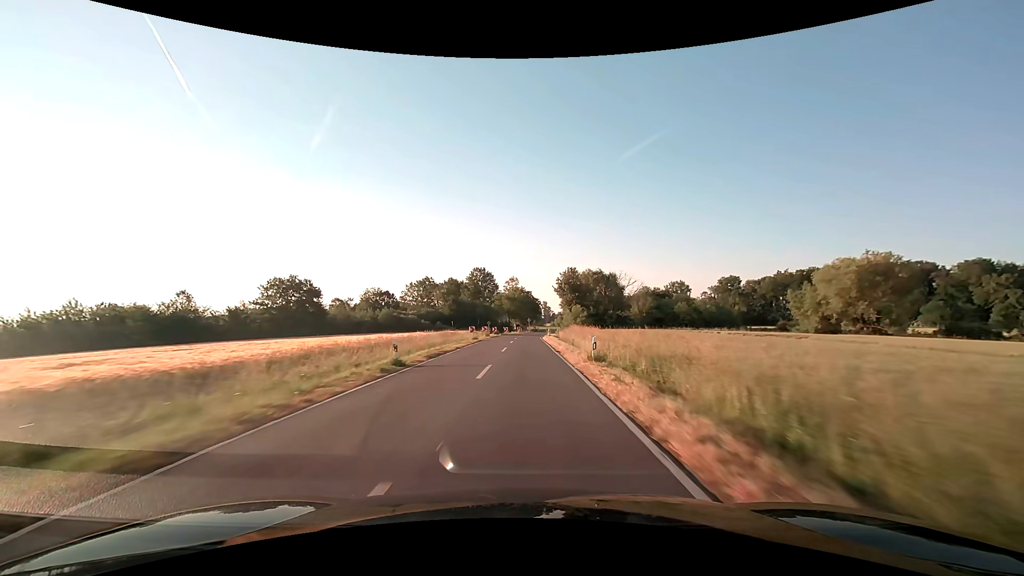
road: secondary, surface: asphalt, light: Day
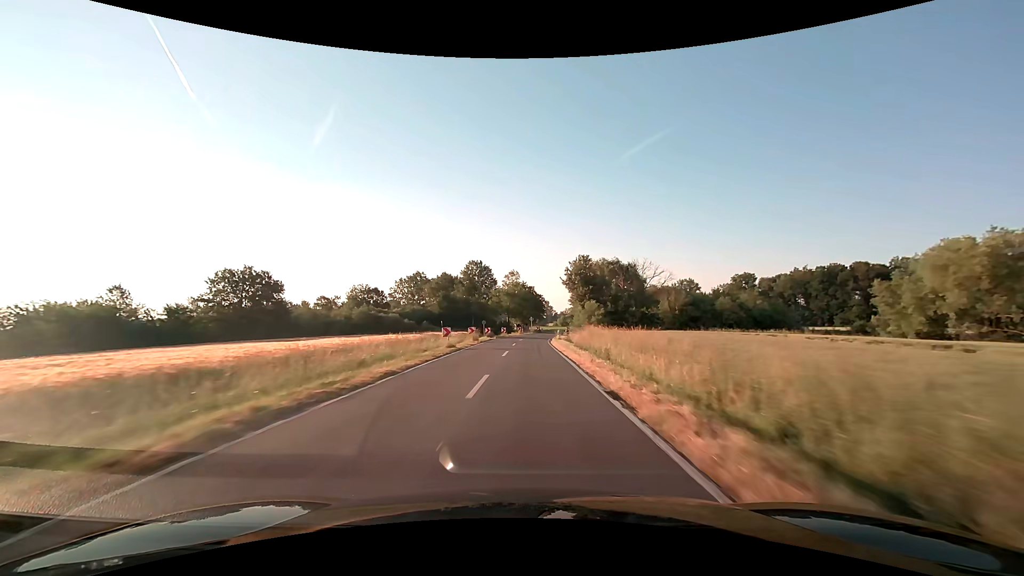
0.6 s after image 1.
(0.0, +15.3) m; 0°
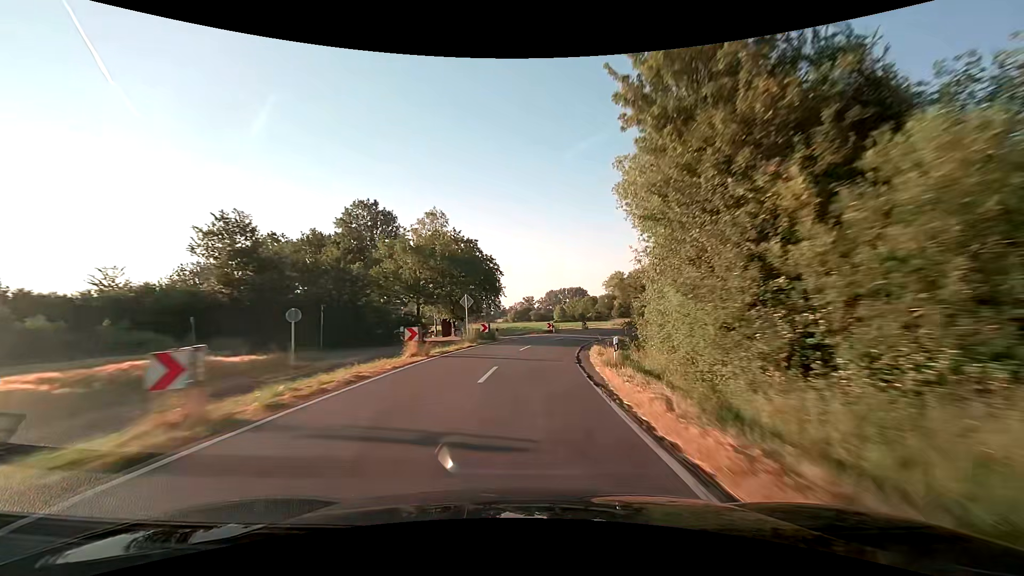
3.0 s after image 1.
(+1.5, +58.2) m; +6°
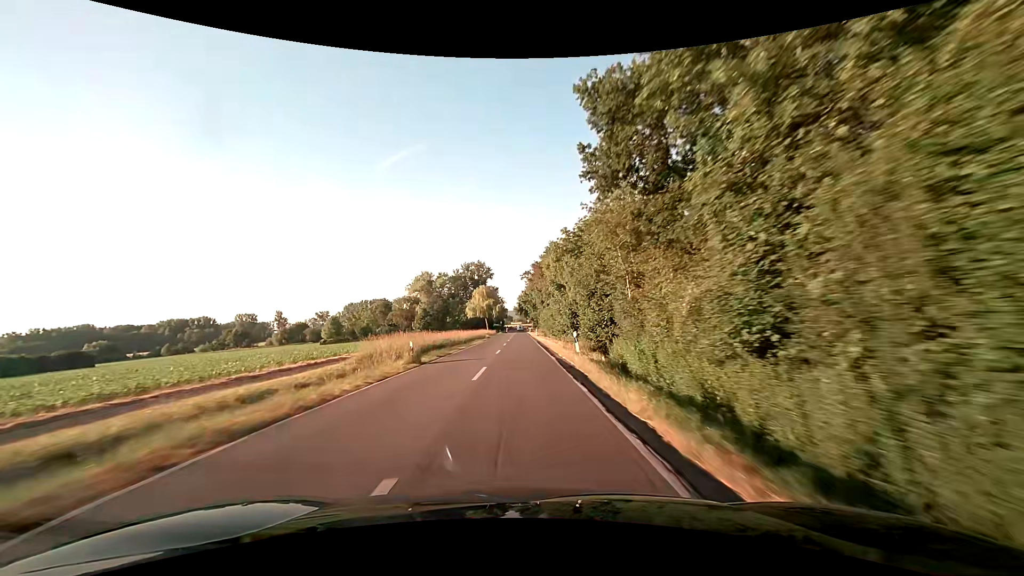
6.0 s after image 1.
(+14.7, +68.7) m; +22°
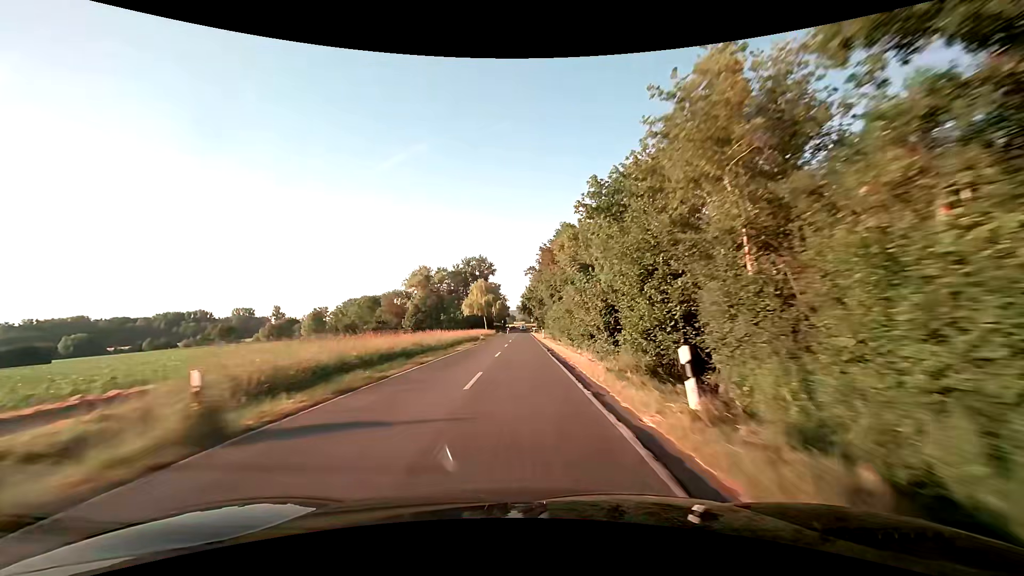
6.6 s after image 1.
(-0.2, +14.2) m; -1°
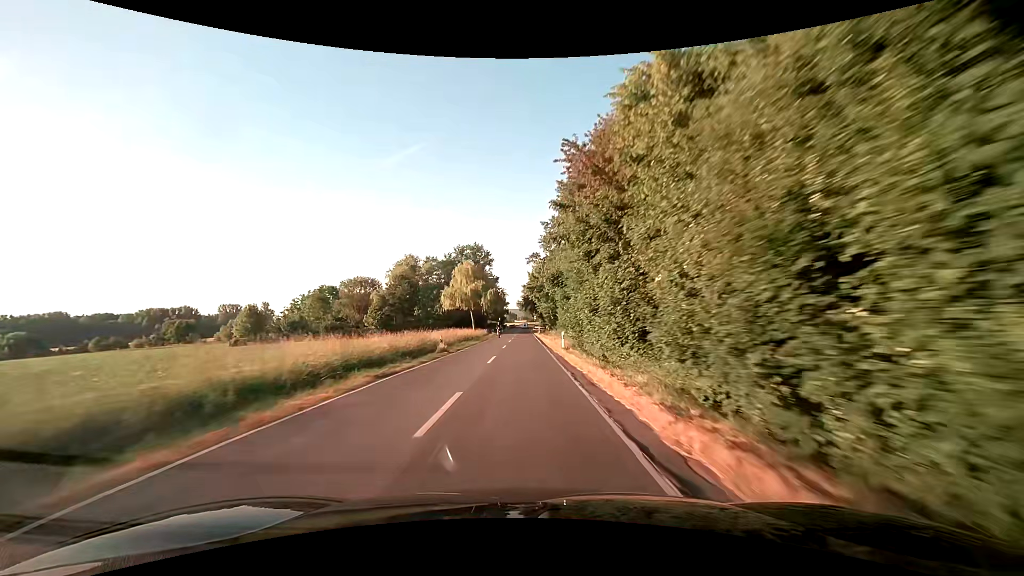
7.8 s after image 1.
(+0.1, +28.6) m; 0°
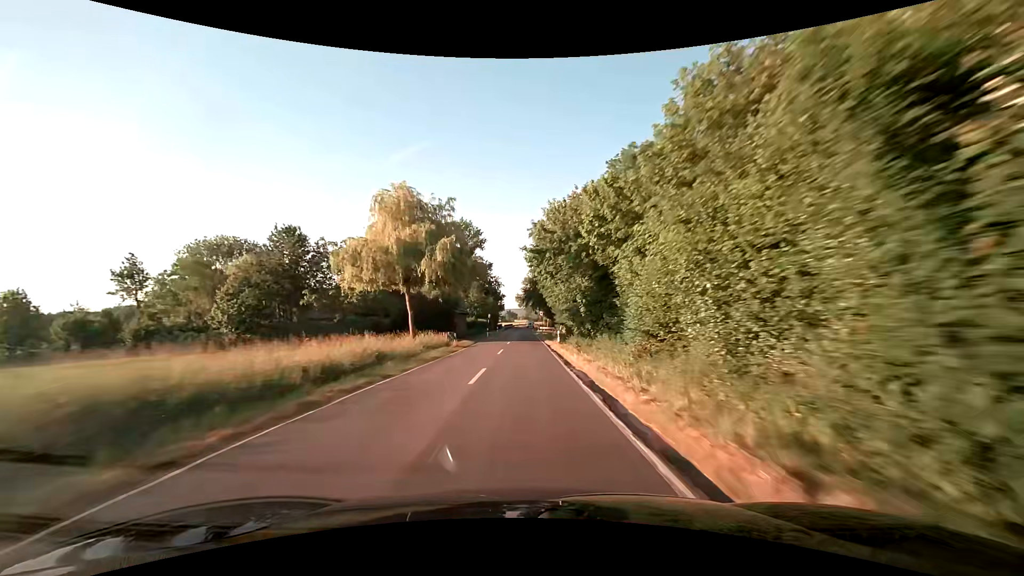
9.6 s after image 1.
(+0.1, +43.1) m; 0°
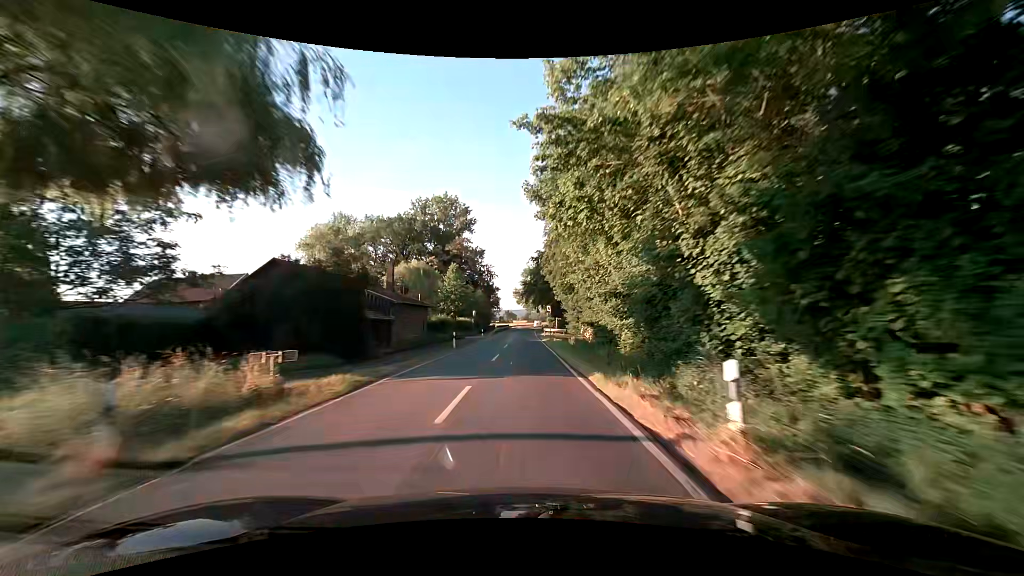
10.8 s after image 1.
(+0.1, +28.7) m; 0°
(0, +10) (0, +20) (0, +30) (0, +40) (0, +50) (0, +60) (0, +70) (0, +80) (0, +90) (+1, +100) m
